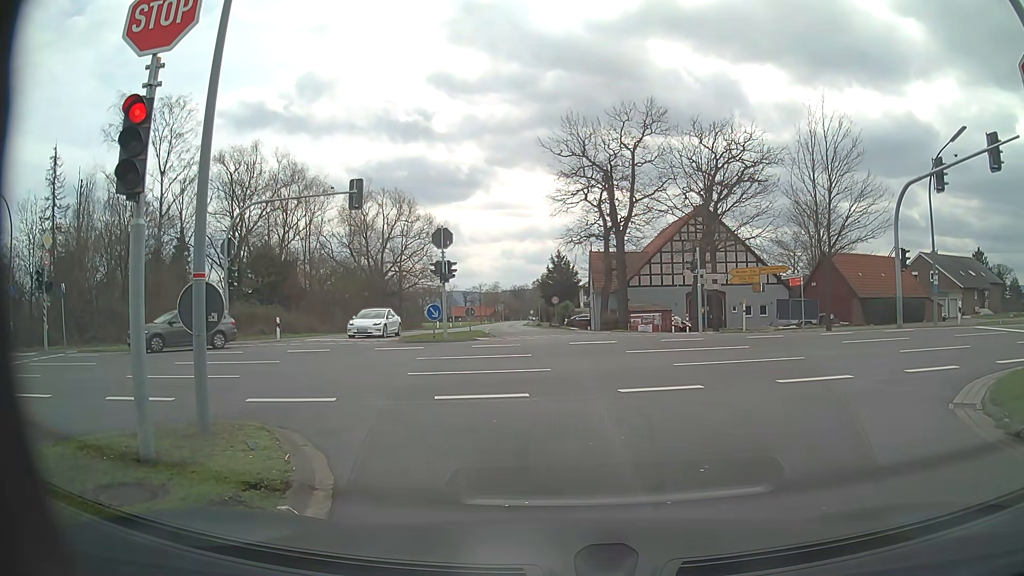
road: tertiary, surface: asphalt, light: Day
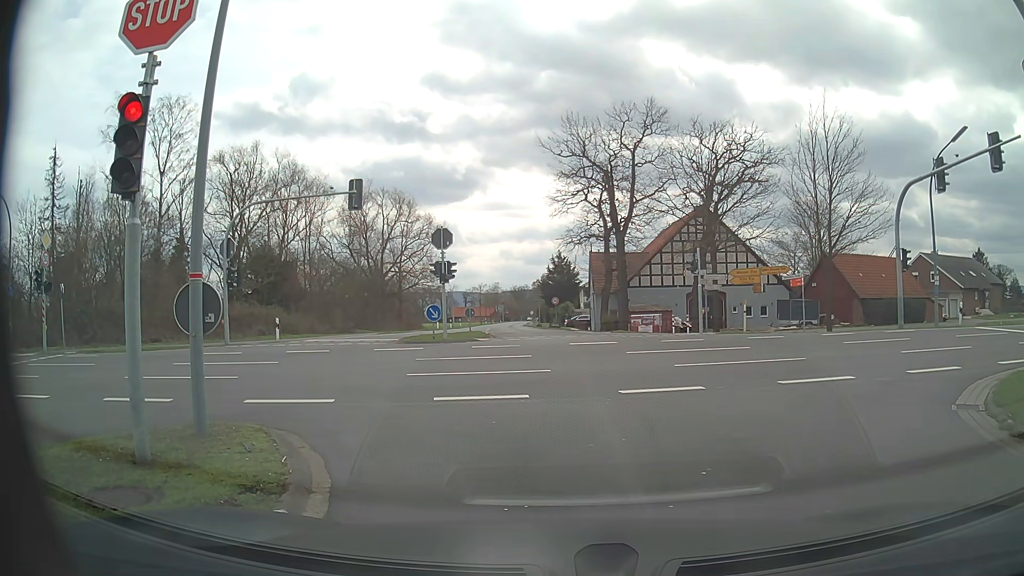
(0.0, +0.1) m; 0°
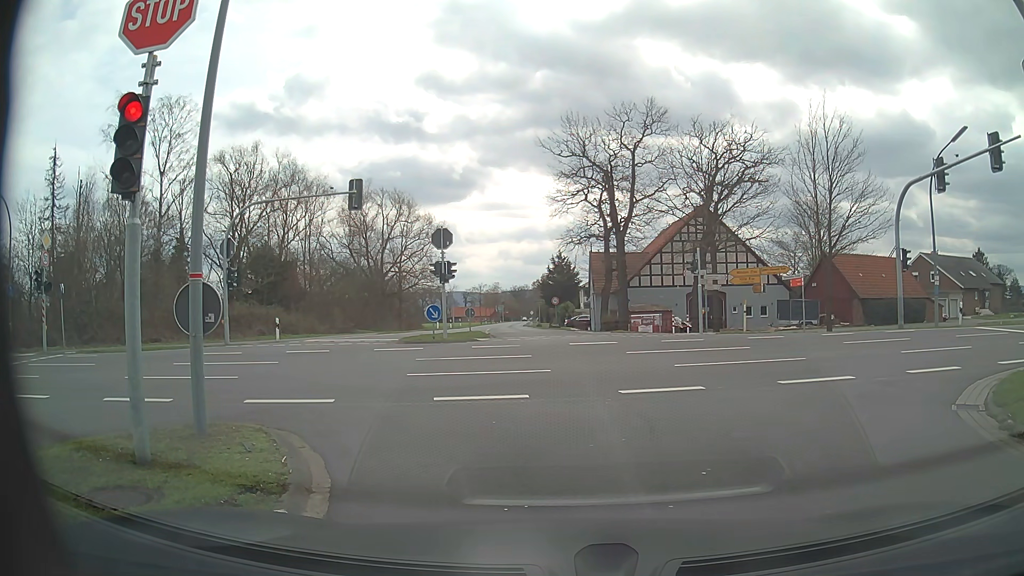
(0.0, 0.0) m; 0°
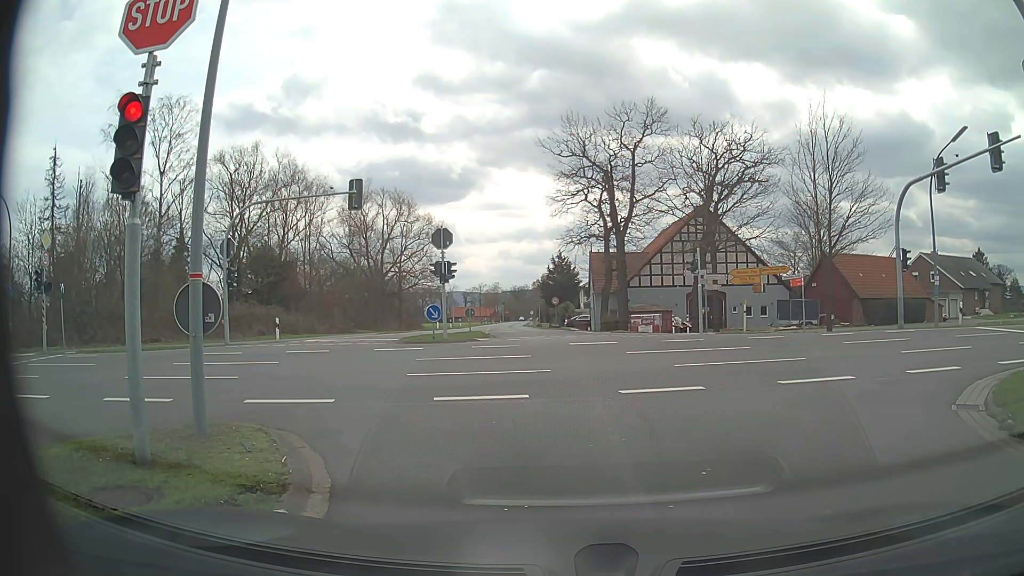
(0.0, 0.0) m; 0°
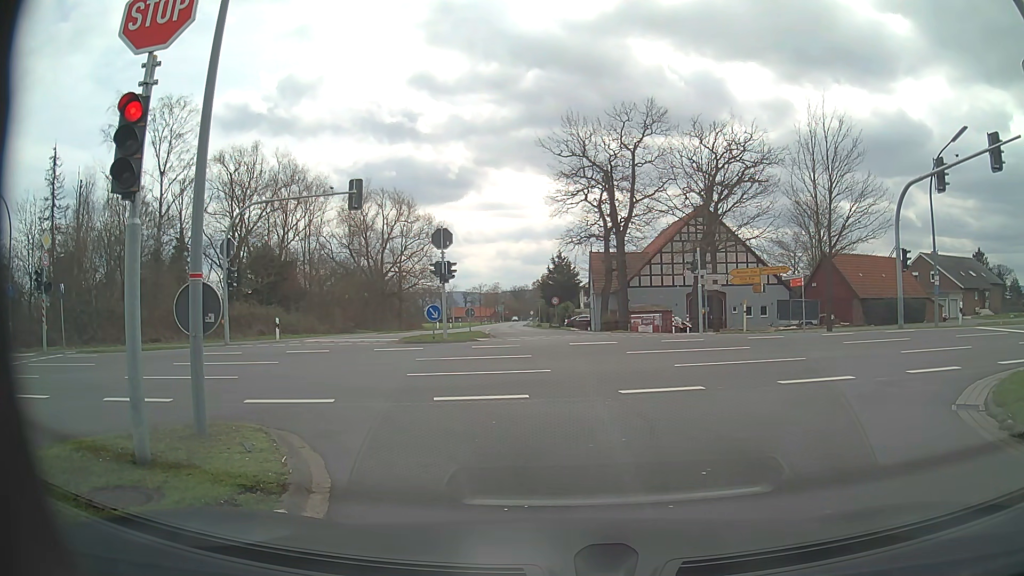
(0.0, 0.0) m; 0°
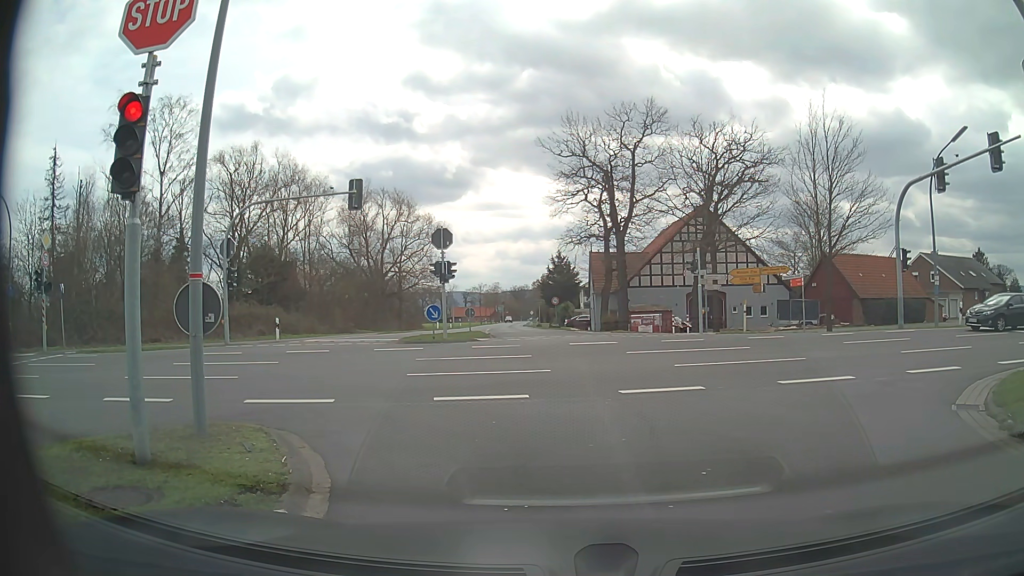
(0.0, 0.0) m; 0°
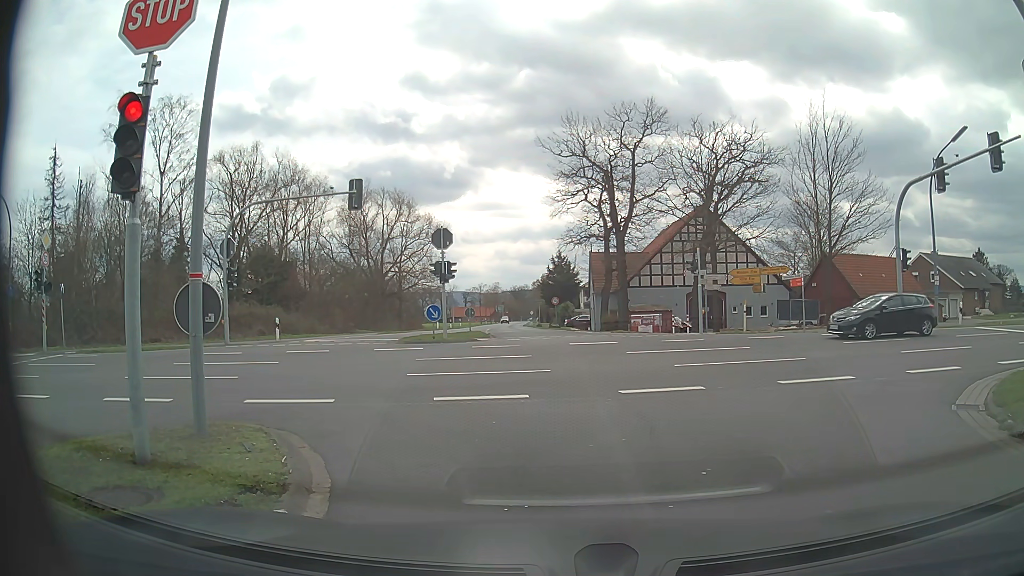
(0.0, 0.0) m; 0°
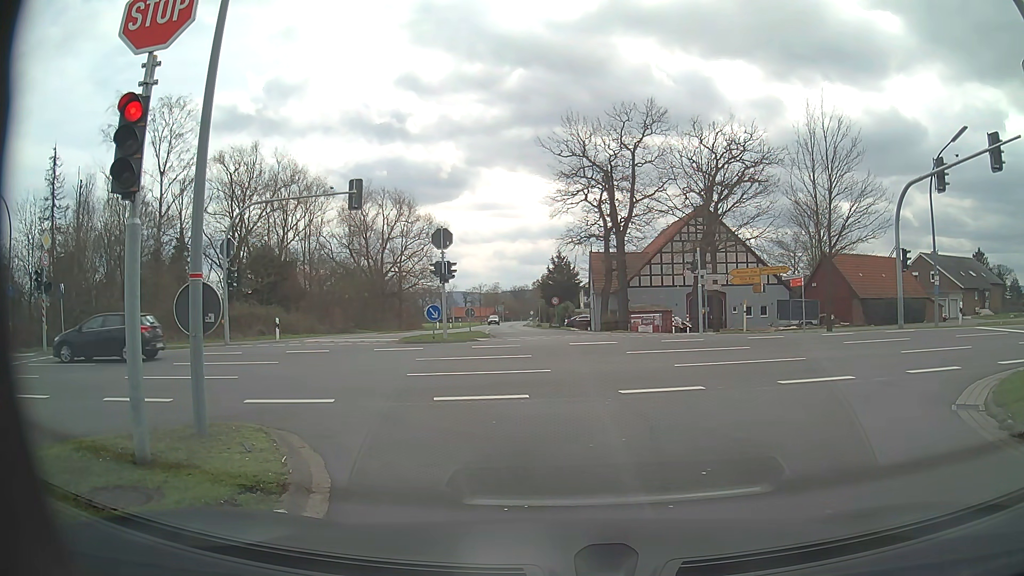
(0.0, 0.0) m; 0°
(-1, +10) (-6, +18) (-16, +20) (-26, +19) (-36, +17) (-46, +16) (-55, +14) (-65, +12) (-75, +10) (-85, +8) m
